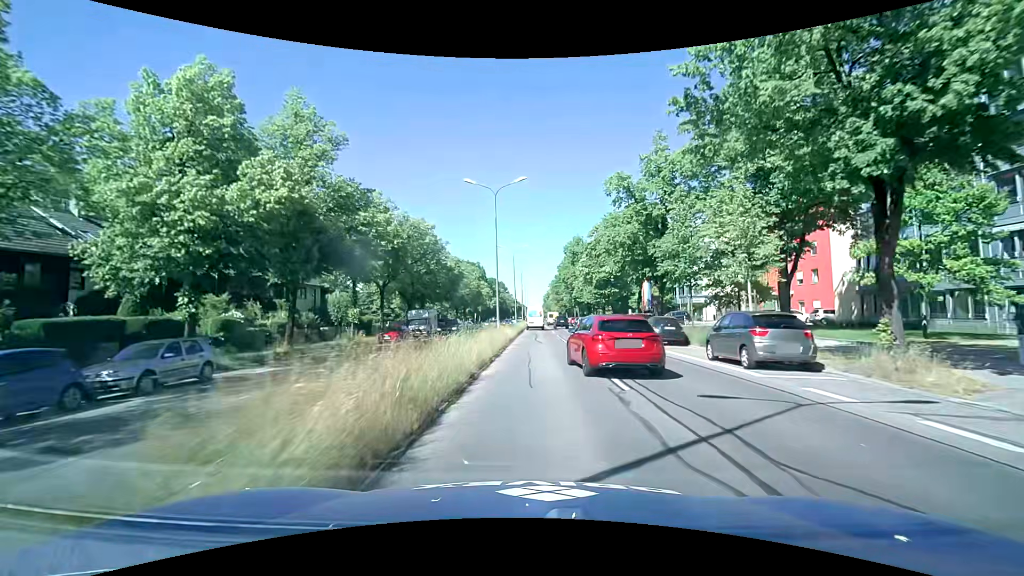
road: primary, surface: asphalt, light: Day
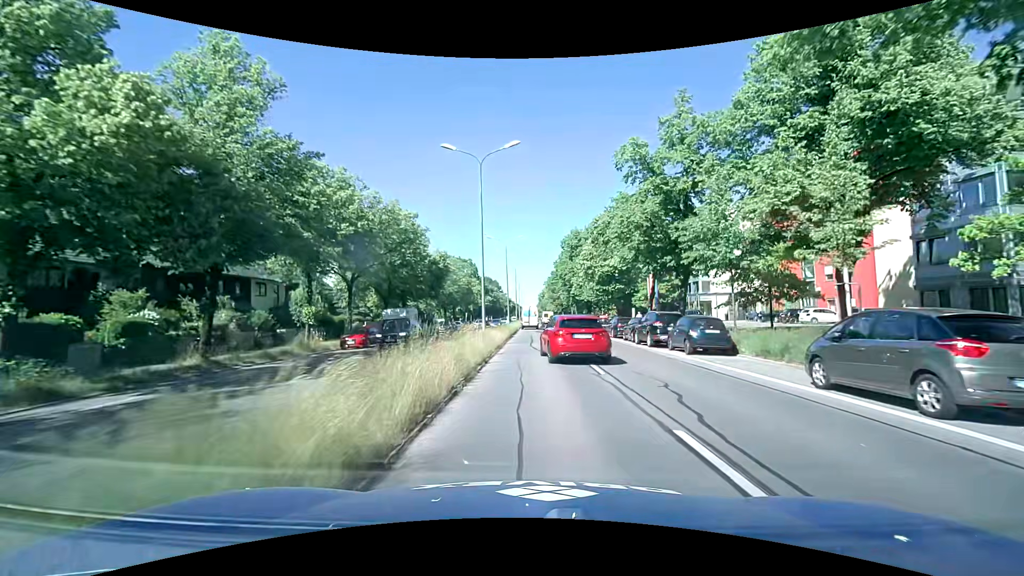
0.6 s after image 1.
(0.0, +6.6) m; +1°
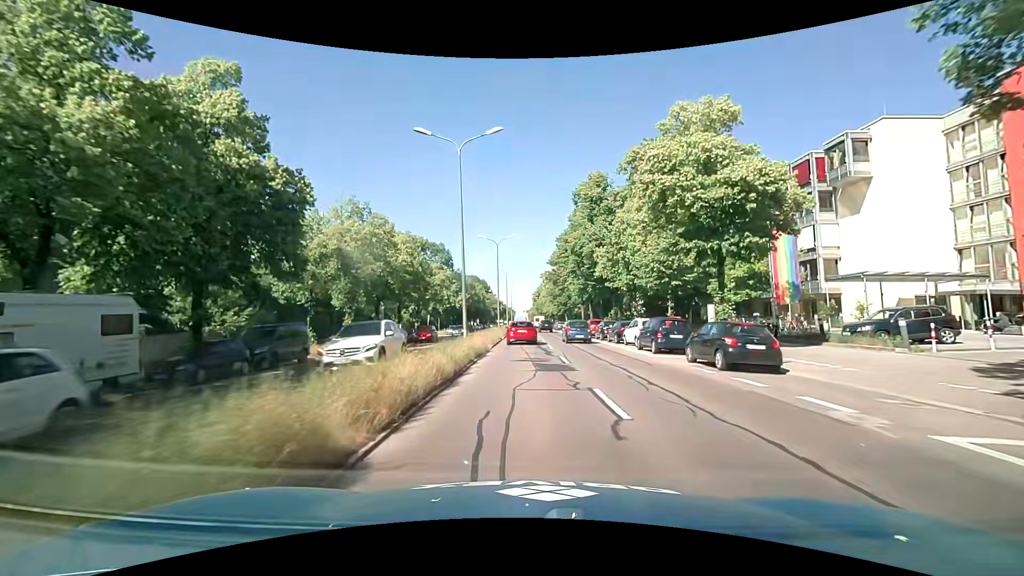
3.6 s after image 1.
(+0.2, +32.8) m; 0°
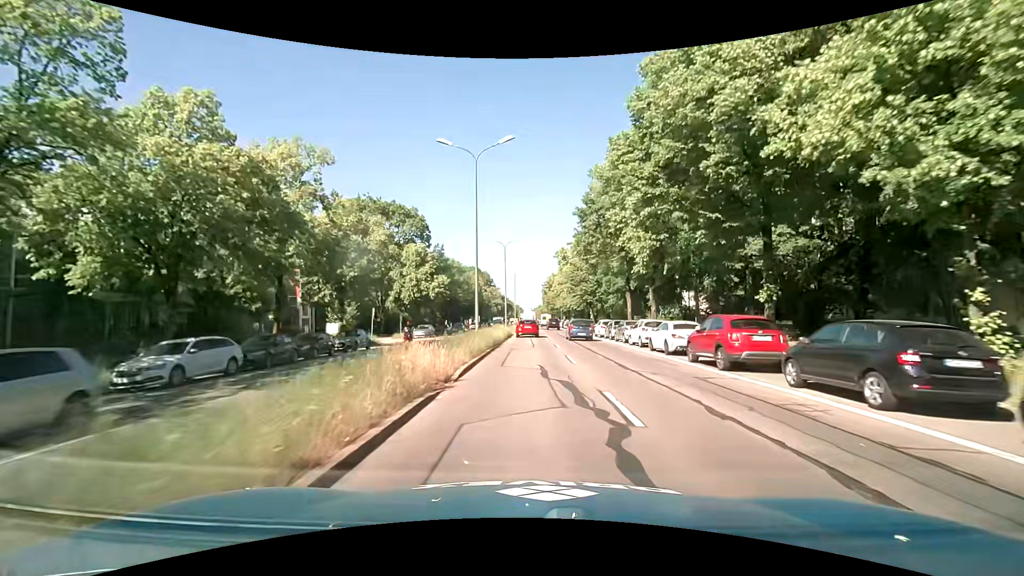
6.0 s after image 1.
(-0.2, +28.4) m; -1°
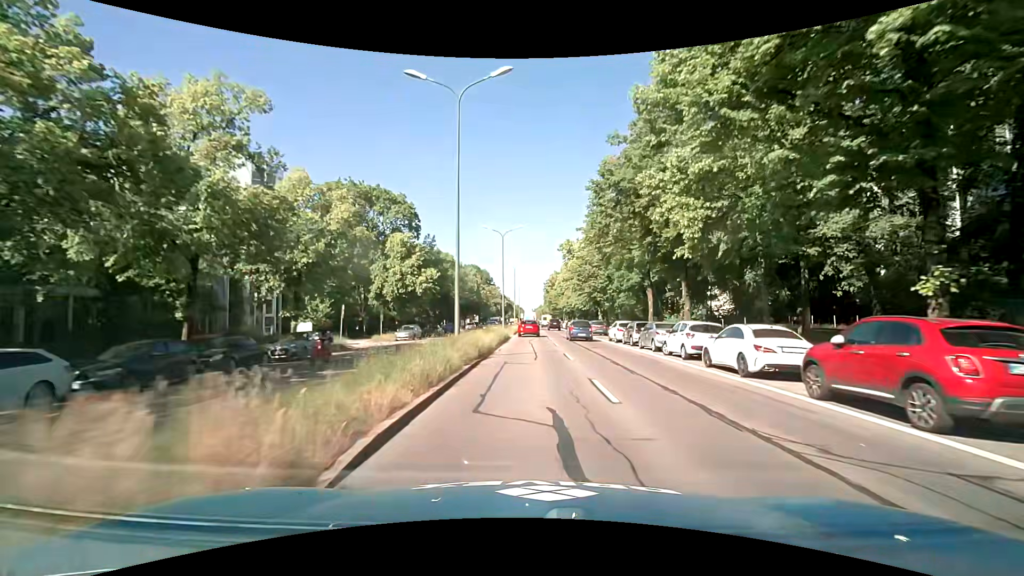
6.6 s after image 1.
(0.0, +7.4) m; -1°
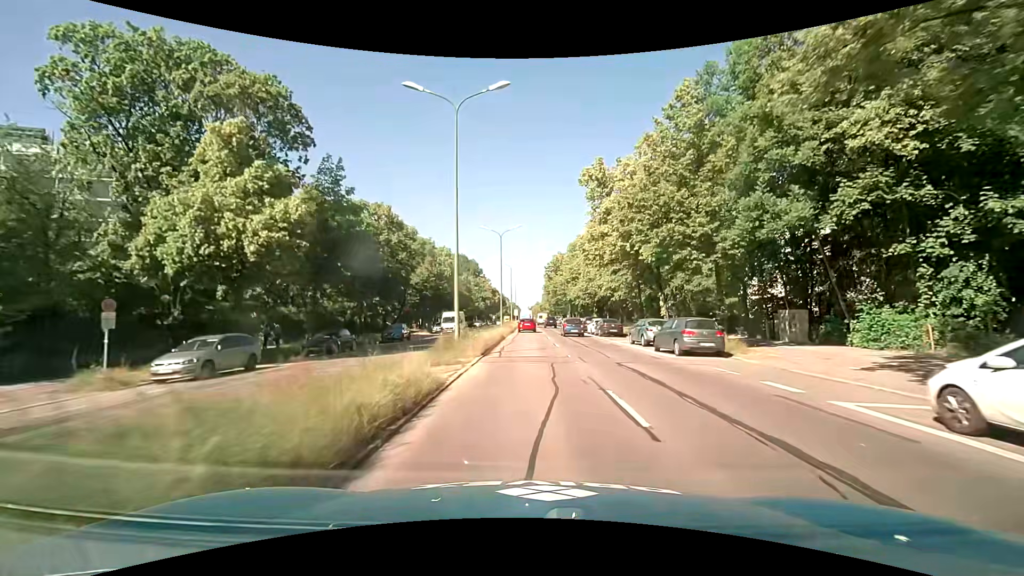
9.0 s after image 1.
(+0.3, +29.4) m; +1°
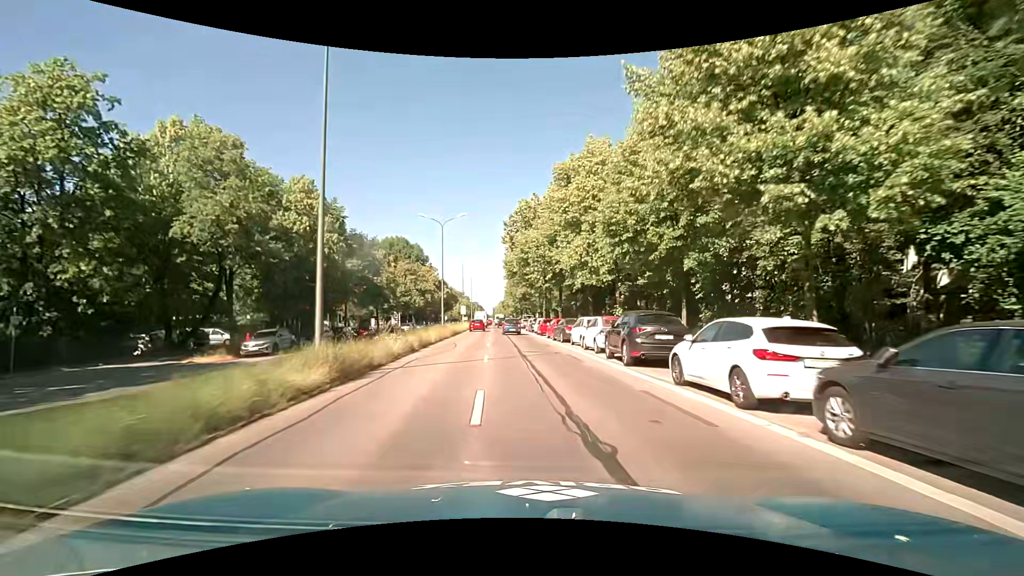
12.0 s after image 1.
(+1.7, +36.6) m; +4°
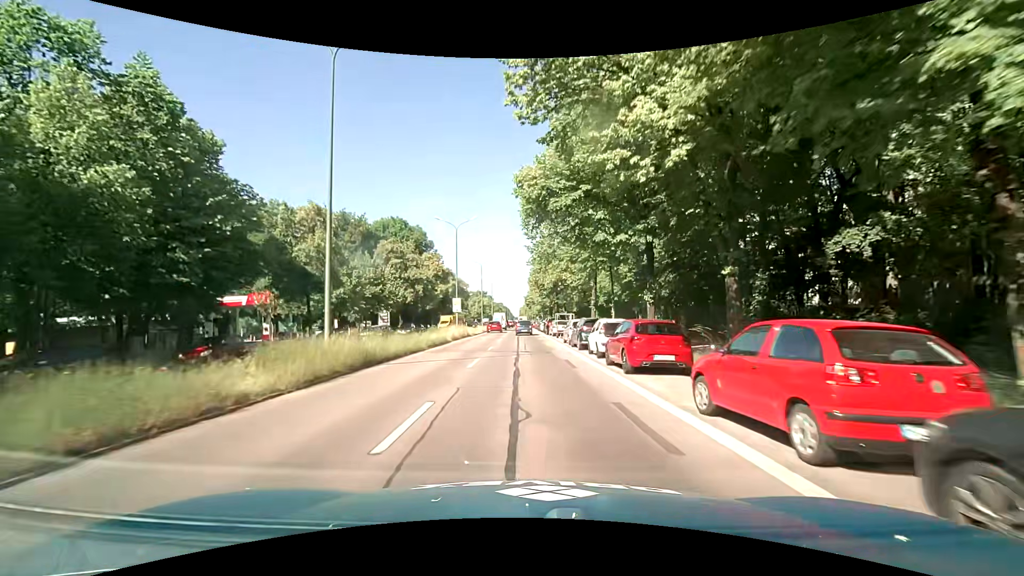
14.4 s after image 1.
(-0.8, +28.8) m; -3°
(0, +10) (0, +20) (0, +30) (-1, +40) (-1, +50) (-1, +60) (-1, +70) (-1, +80) (-1, +90) (-1, +100) m
